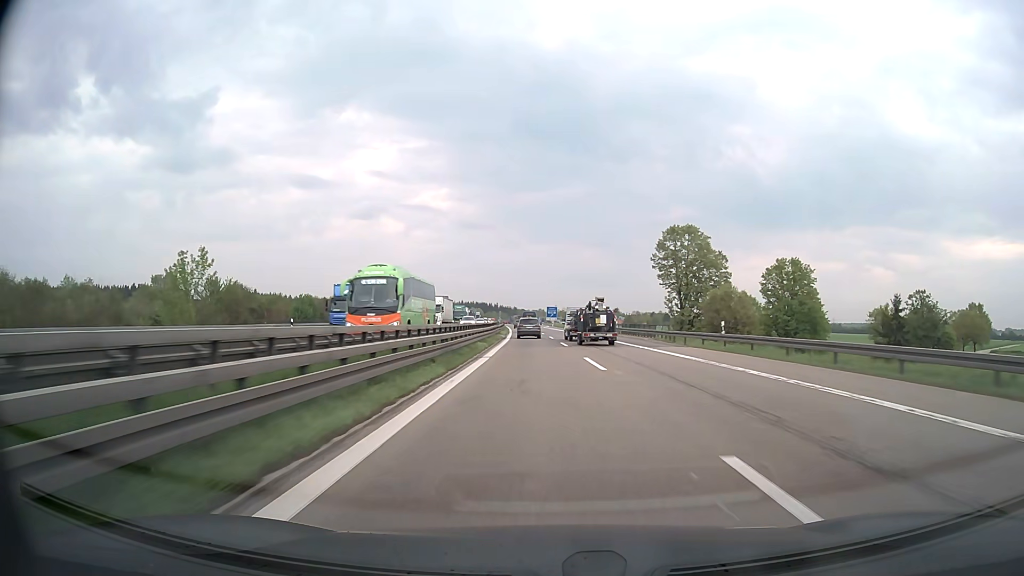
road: motorway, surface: asphalt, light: Day
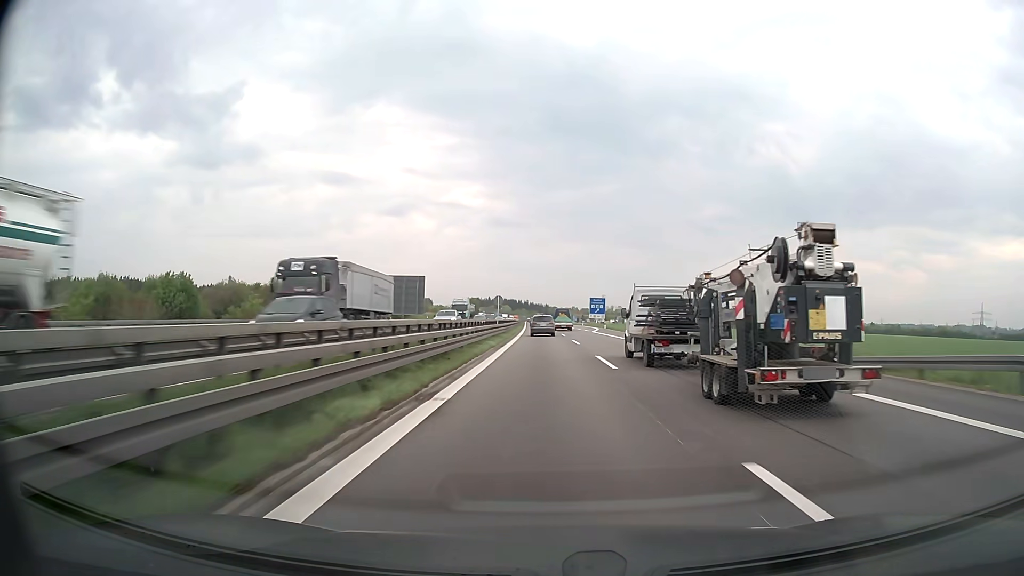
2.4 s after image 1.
(-2.2, +72.6) m; -3°
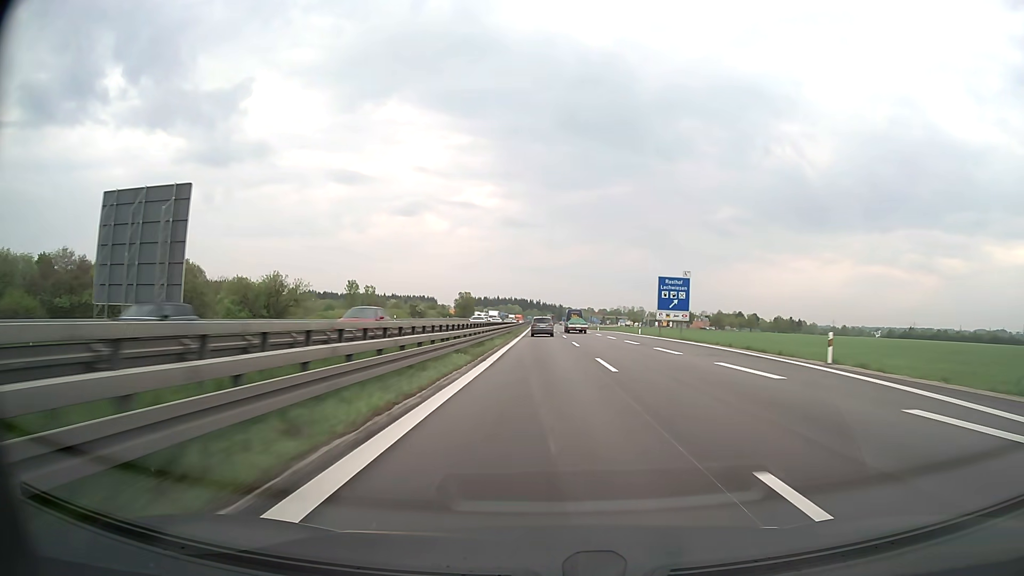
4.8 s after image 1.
(-0.9, +72.9) m; -1°
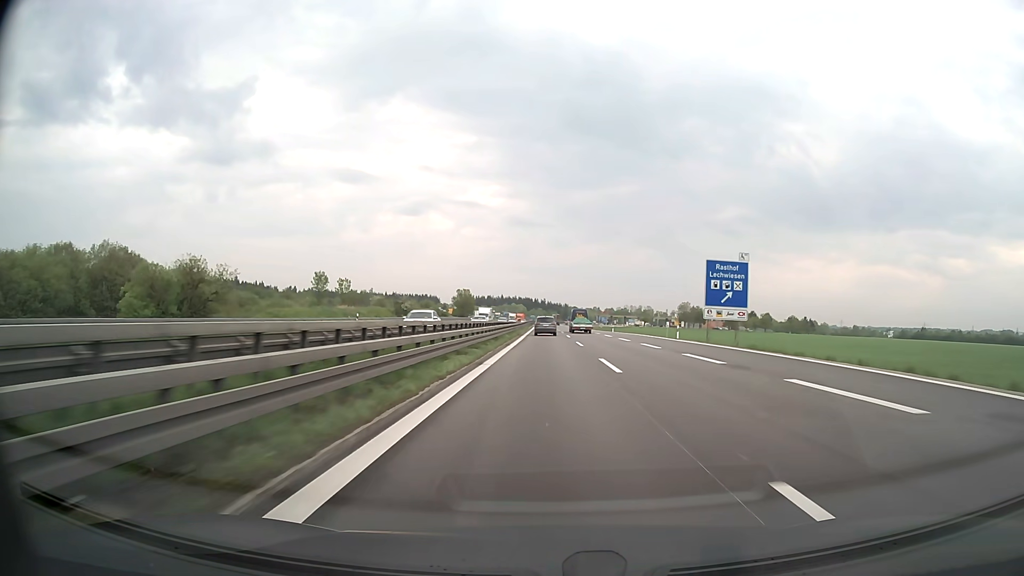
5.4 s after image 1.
(-0.1, +18.6) m; 0°
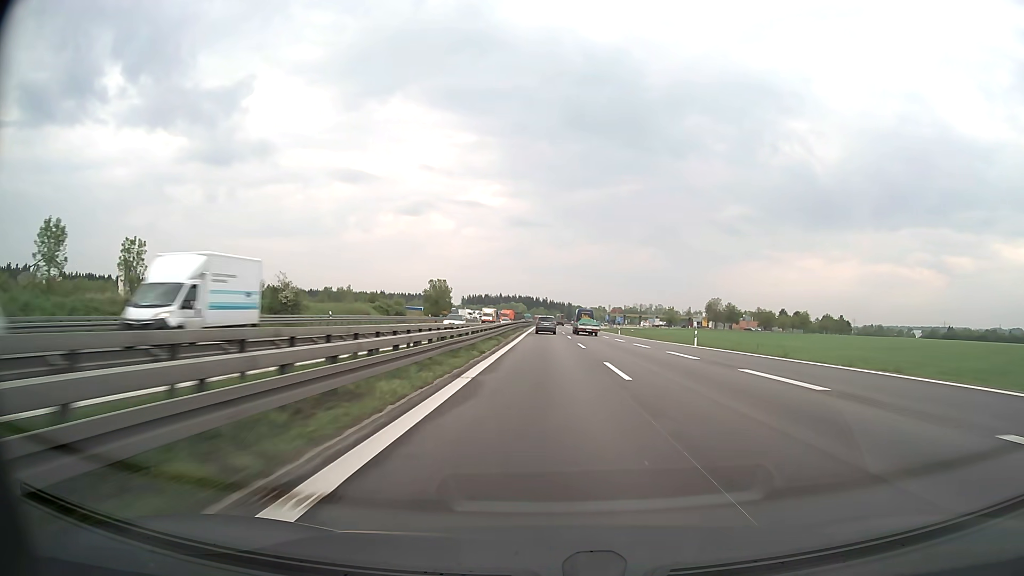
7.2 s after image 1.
(0.0, +56.8) m; 0°
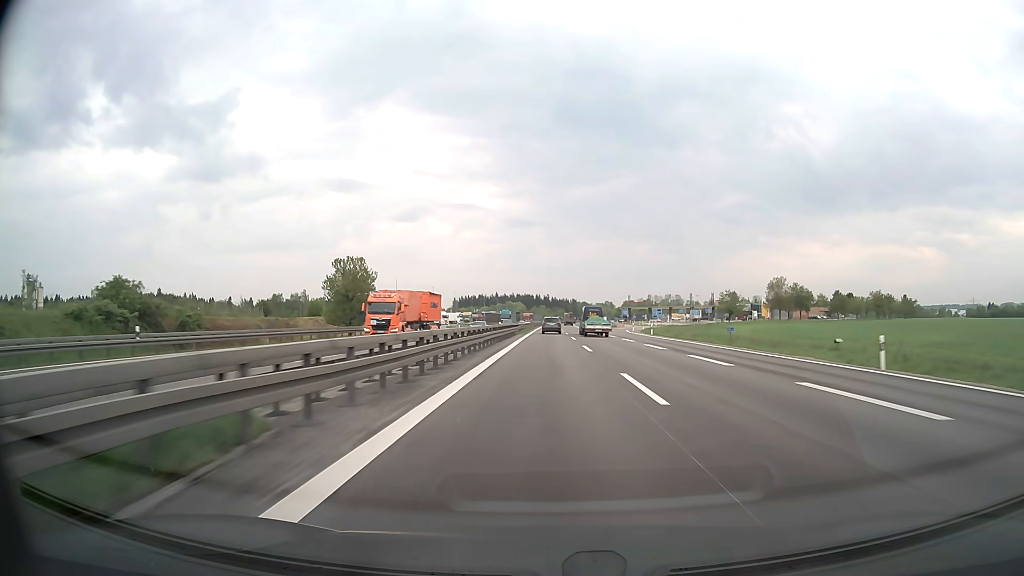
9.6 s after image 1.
(-0.1, +77.2) m; 0°
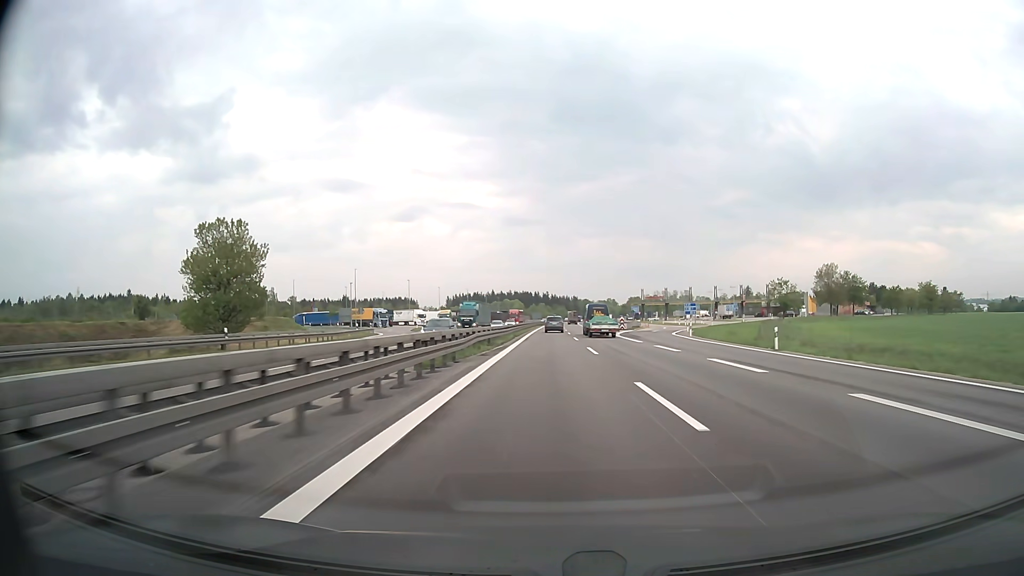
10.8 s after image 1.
(0.0, +38.8) m; 0°
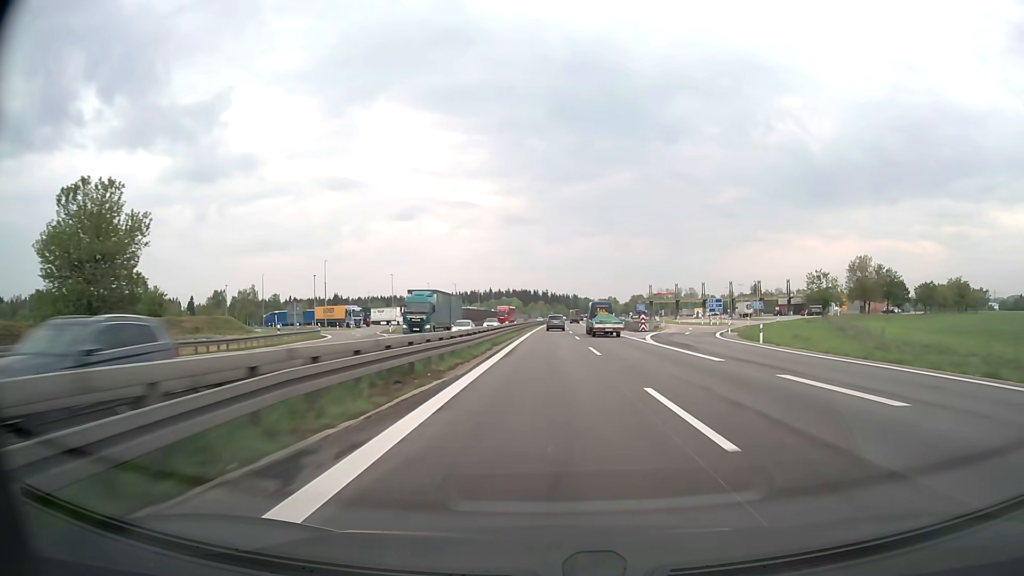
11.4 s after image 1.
(0.0, +19.4) m; 0°
(0, +10) (0, +20) (0, +30) (0, +40) (0, +50) (0, +60) (0, +70) (0, +80) (+1, +90) (+1, +100) m
